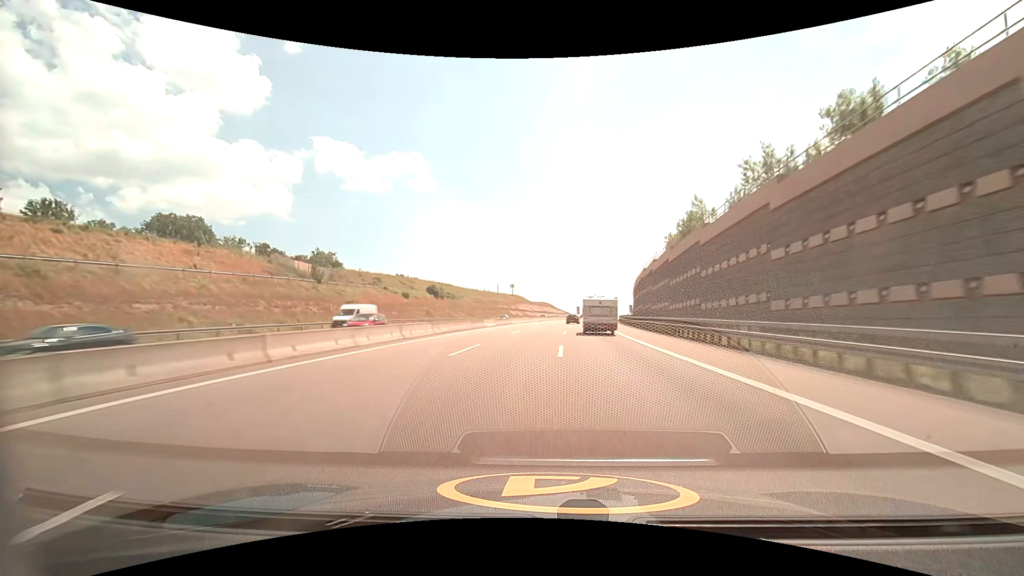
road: motorway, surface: asphalt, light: Day
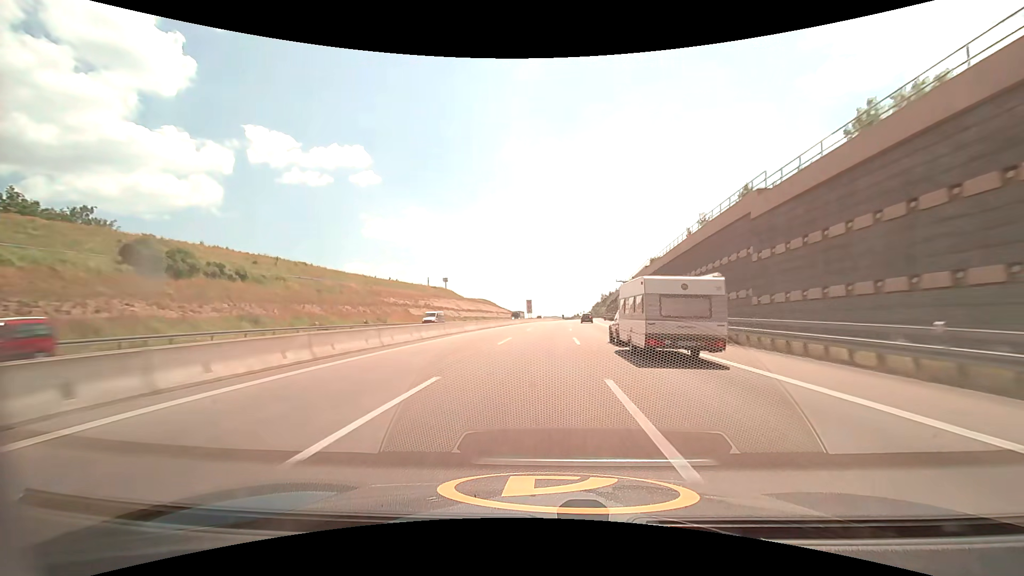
(+4.9, +82.3) m; +6°
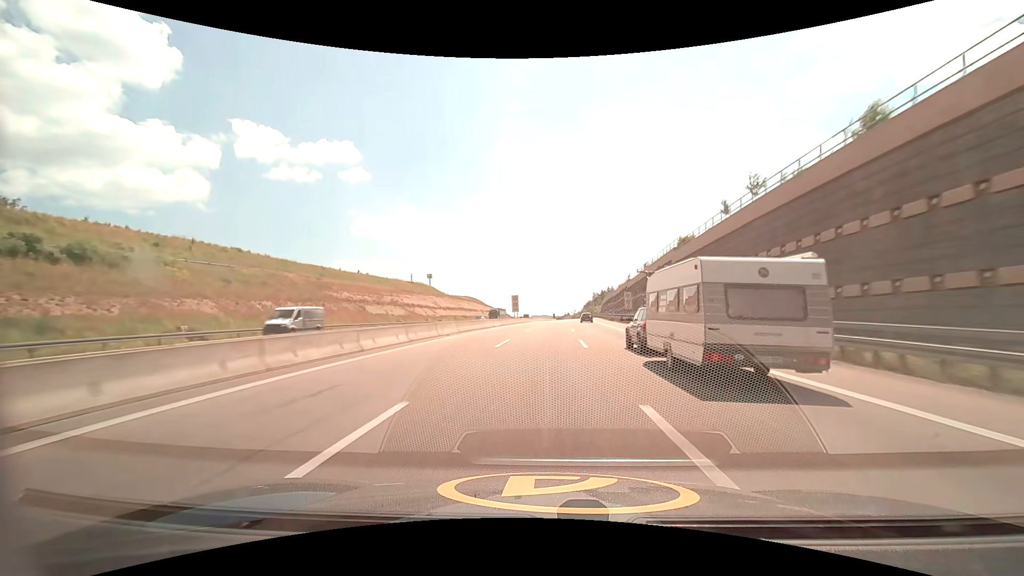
(+0.2, +20.7) m; +1°
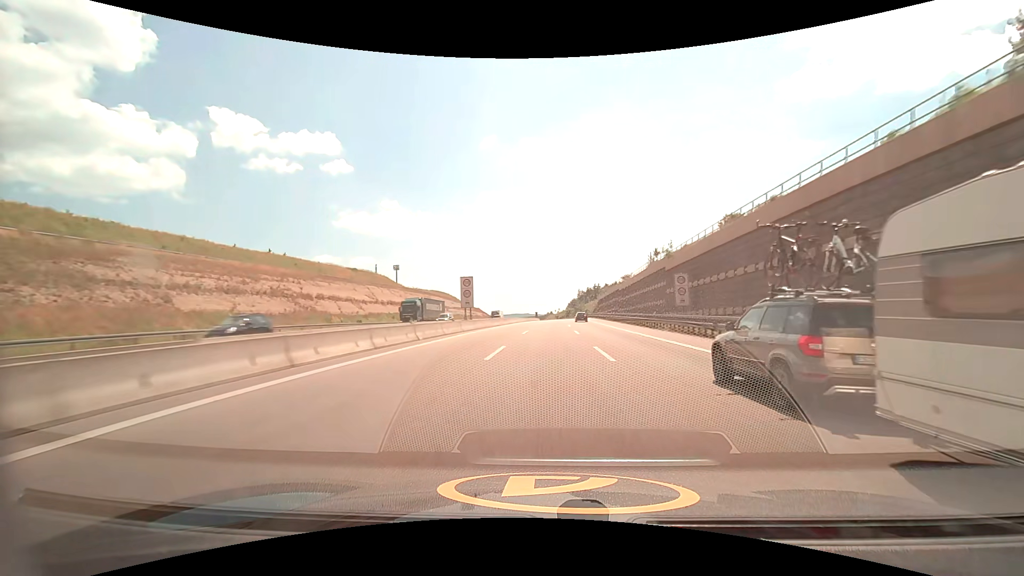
(+0.6, +41.2) m; +2°
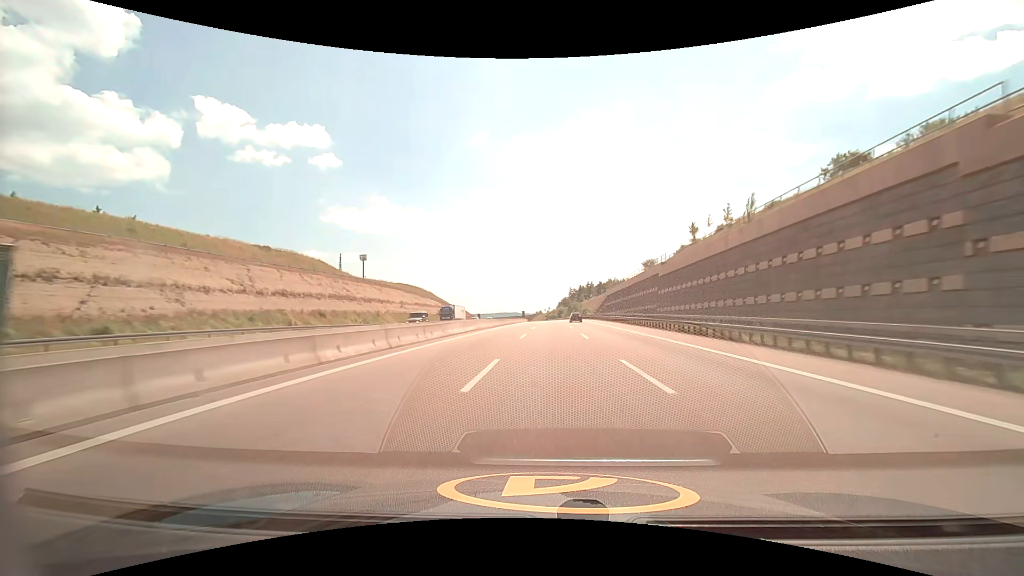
(+0.6, +41.0) m; +1°
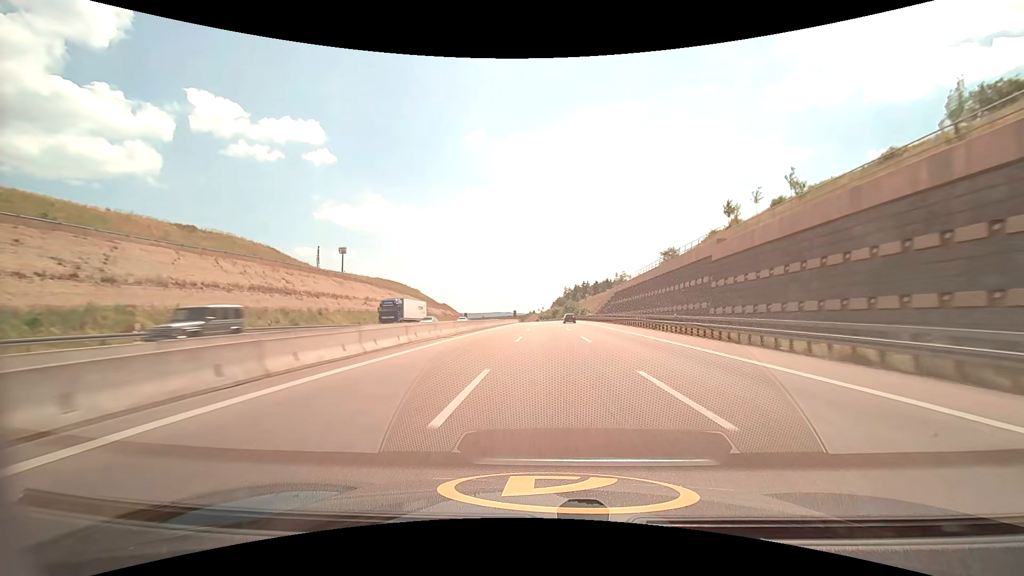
(+0.2, +20.4) m; +1°
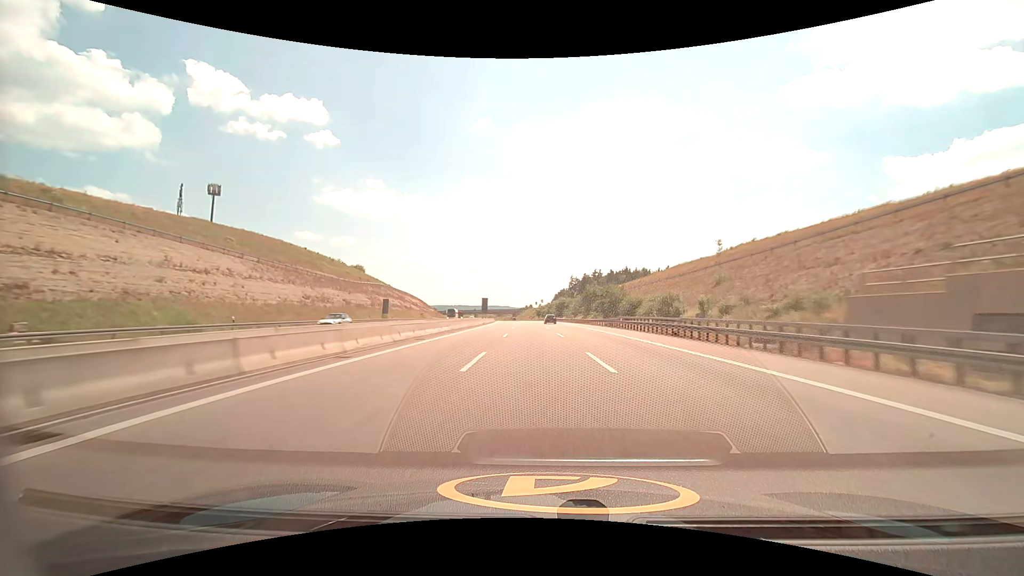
(+0.7, +102.0) m; 0°
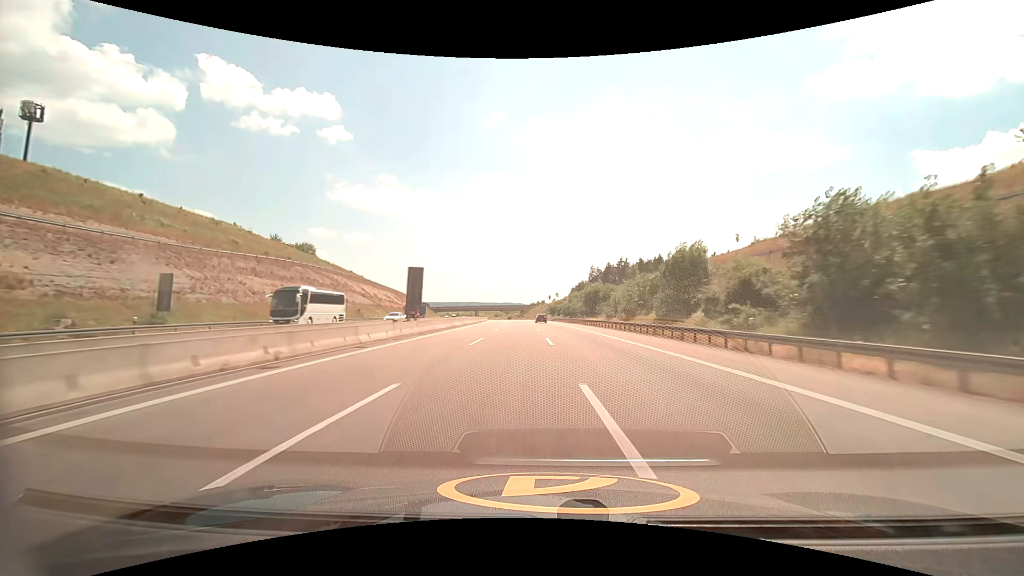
(-0.4, +61.7) m; -1°
(0, +10) (0, +20) (0, +30) (0, +40) (-1, +50) (-1, +60) (-1, +70) (-2, +80) (-2, +90) (-3, +100) m
